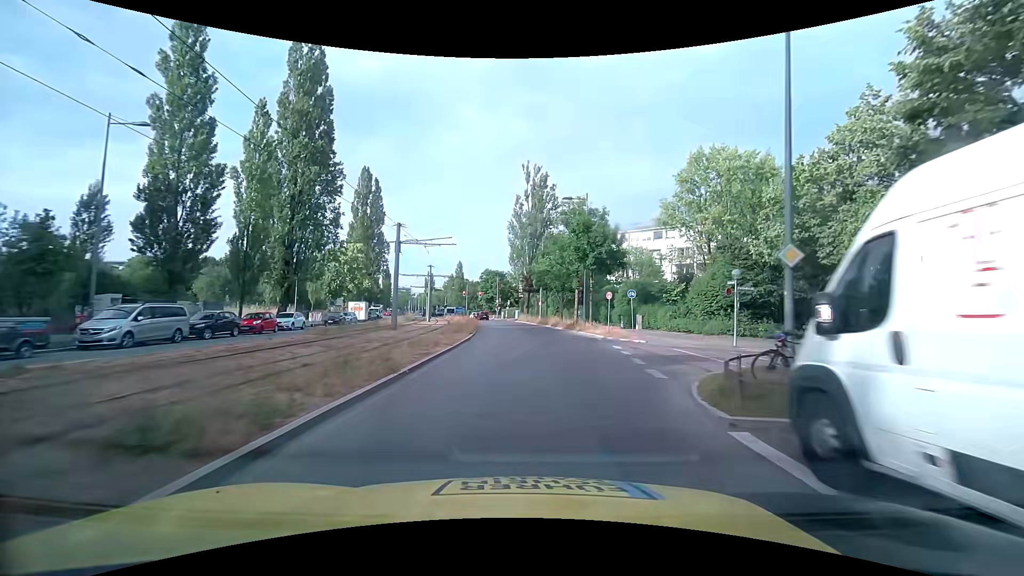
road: secondary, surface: asphalt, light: Day
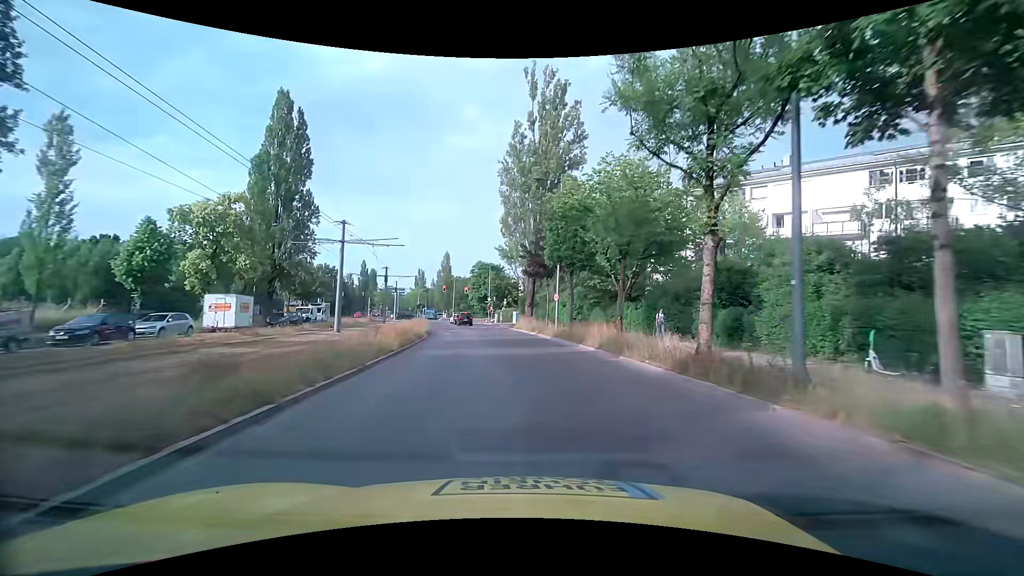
(+0.1, +30.1) m; 0°
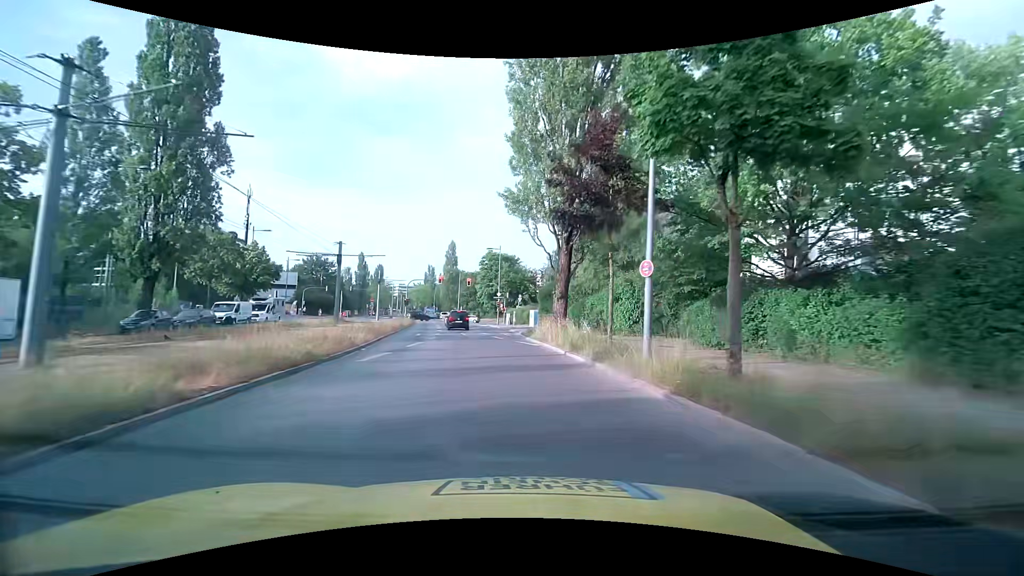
(-0.3, +20.5) m; -2°
(0, +10) (0, +20) (-1, +30) (-2, +40) (-3, +50) (-5, +60) (-7, +70) (-8, +79) (-3, +88) (+6, +93) m
